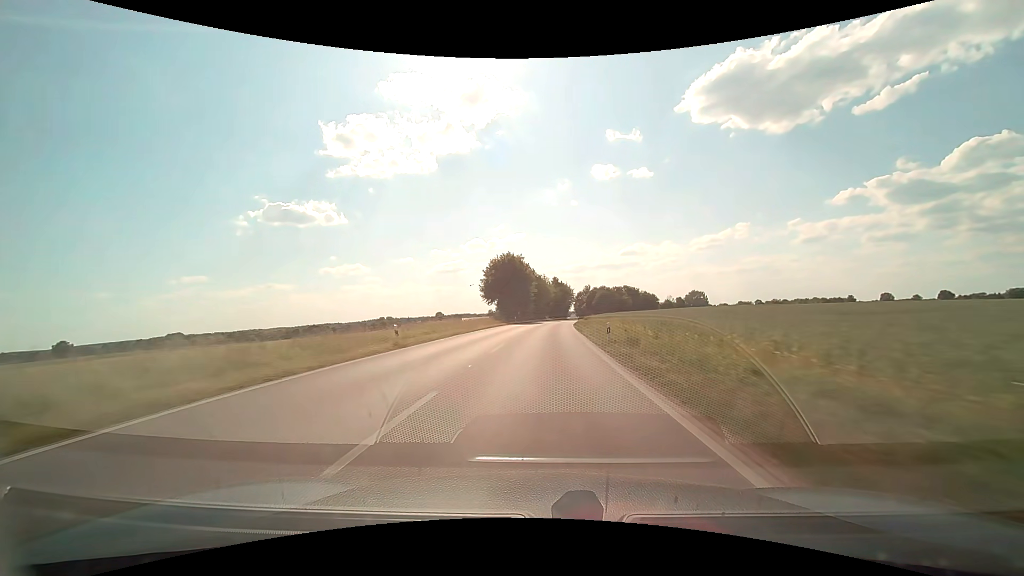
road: secondary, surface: asphalt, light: Day
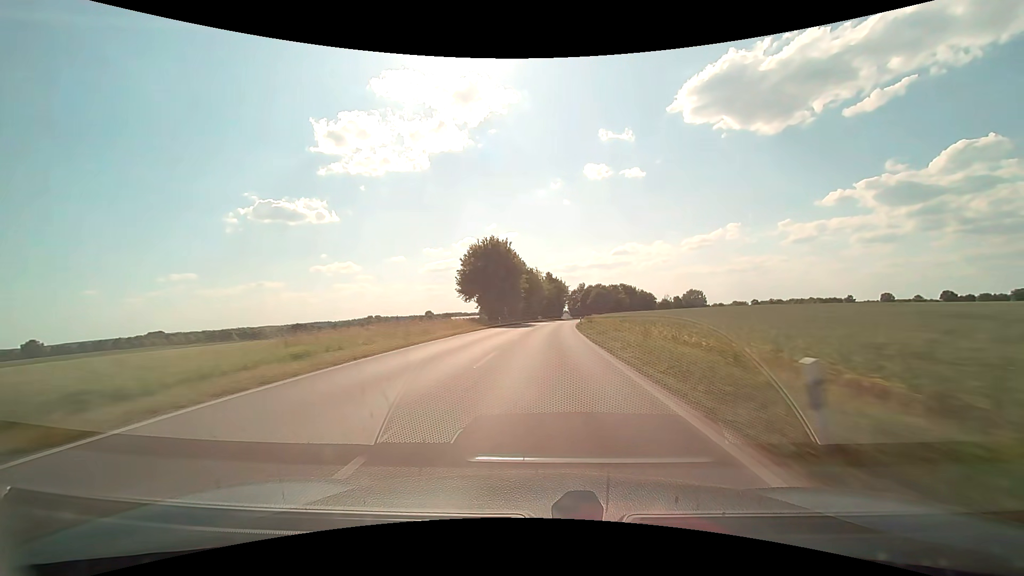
(+0.1, +15.7) m; +1°
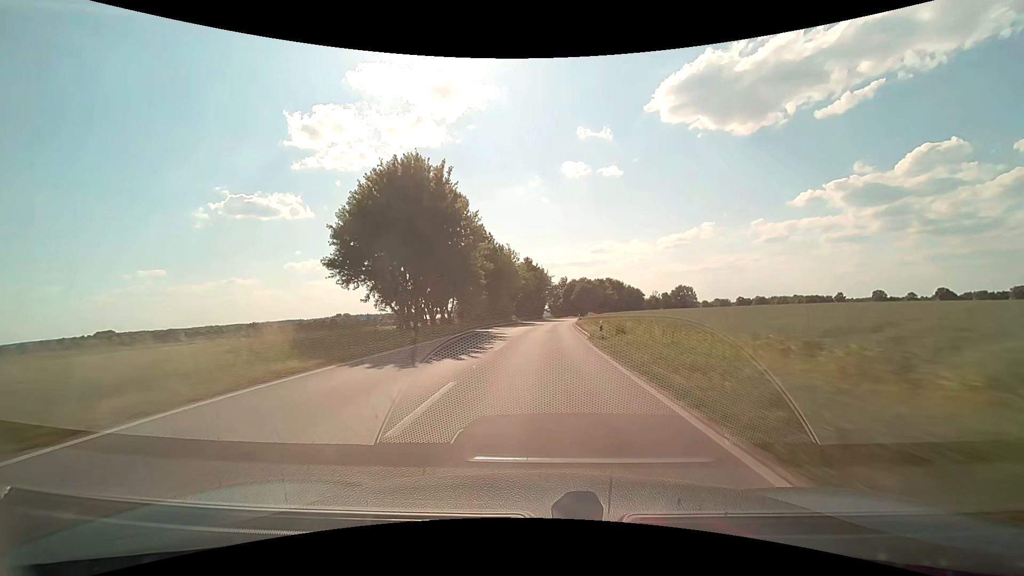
(+0.7, +31.2) m; +3°
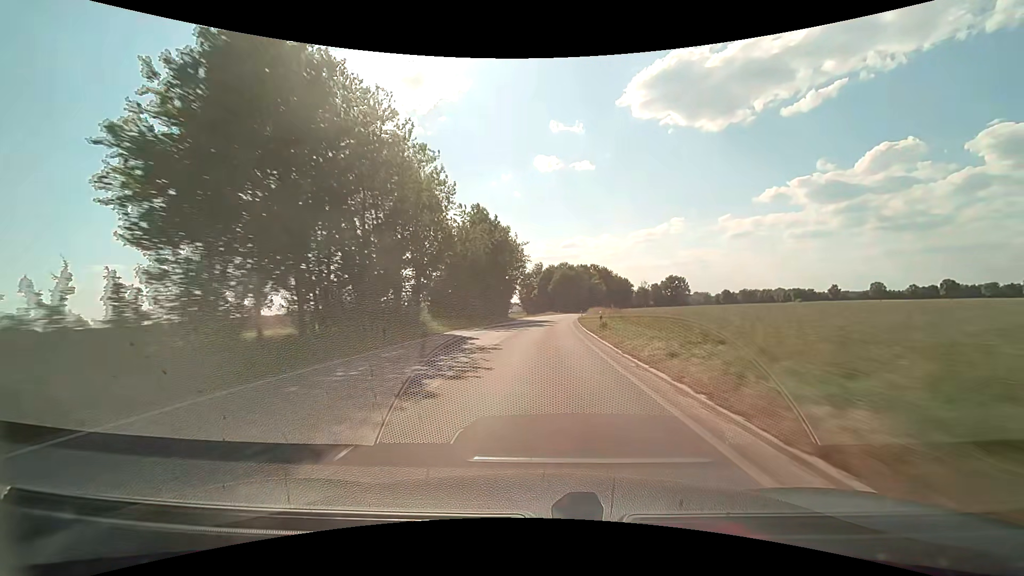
(+1.3, +46.3) m; +3°
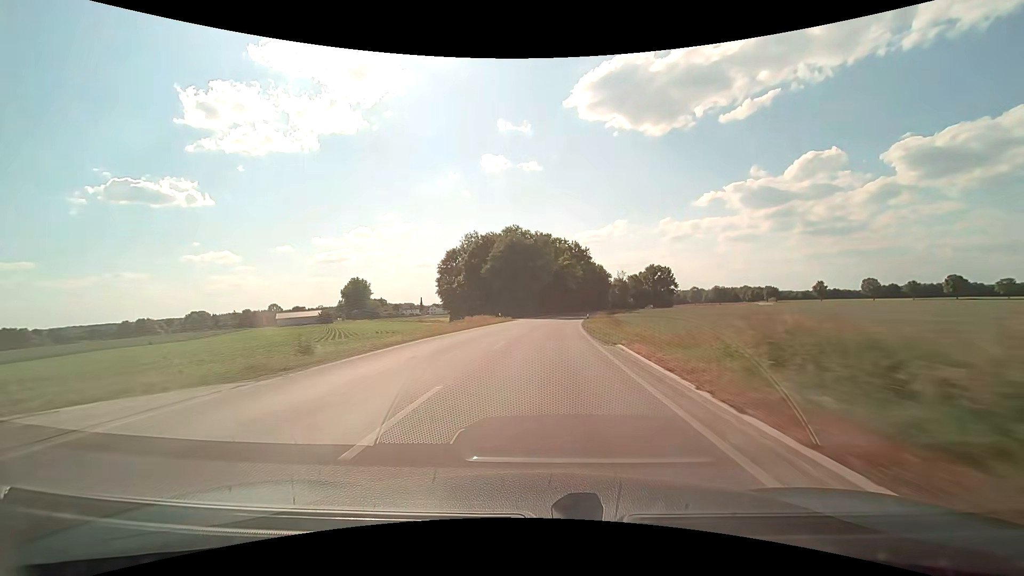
(+3.9, +74.4) m; +6°
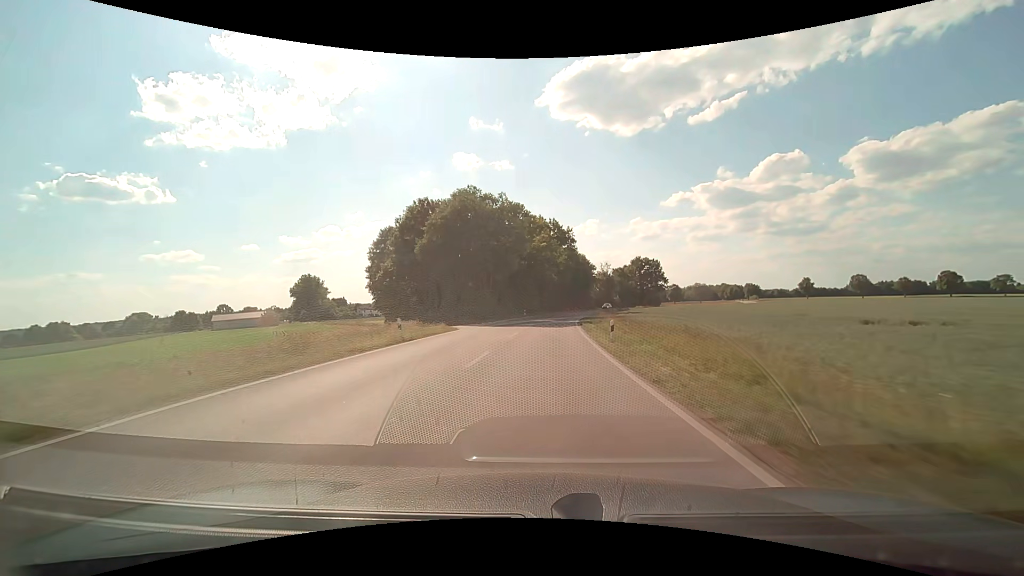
(+0.8, +29.3) m; +3°
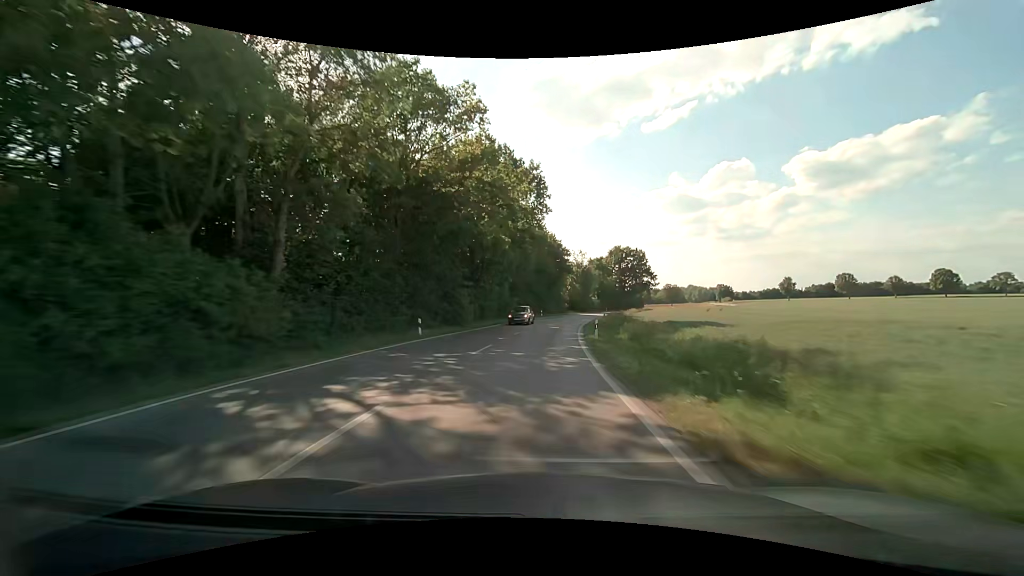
(+2.0, +44.1) m; +5°
(0, +10) (0, +20) (+1, +30) (+2, +40) (+3, +50) (+5, +60) (+7, +70) (+9, +79) (+12, +89) (+15, +98) m
